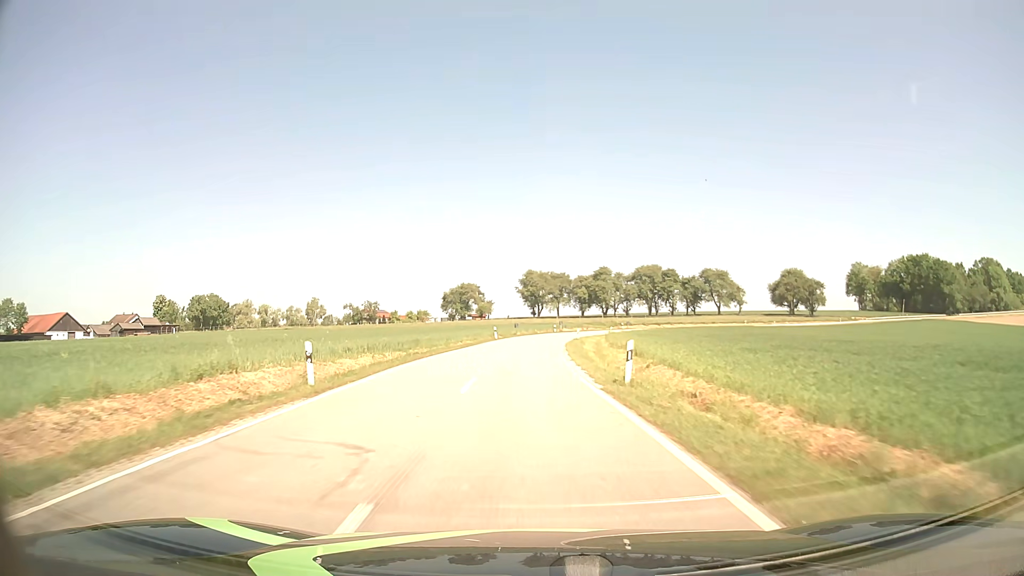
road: tertiary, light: Day
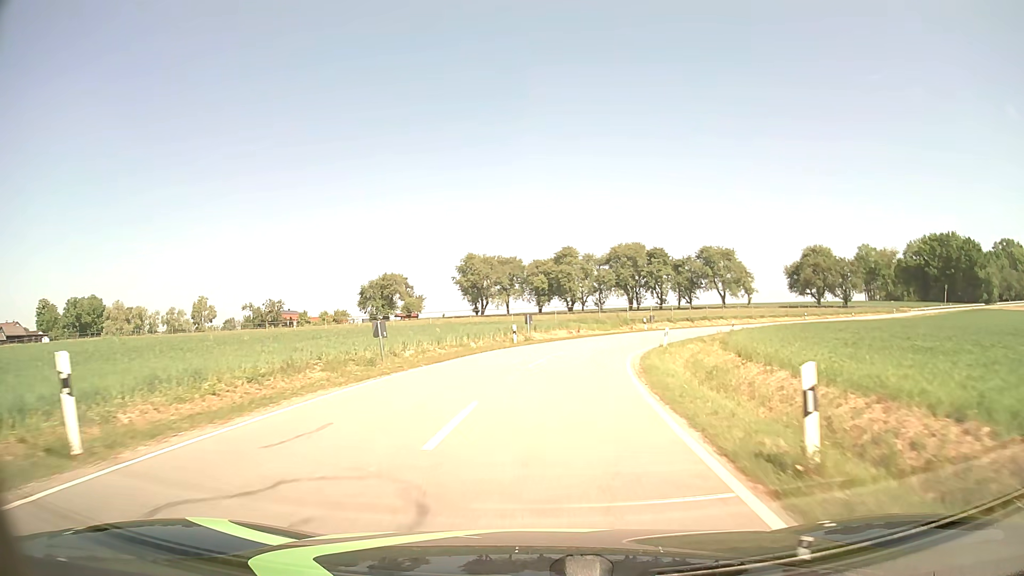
(+0.7, +53.3) m; +4°
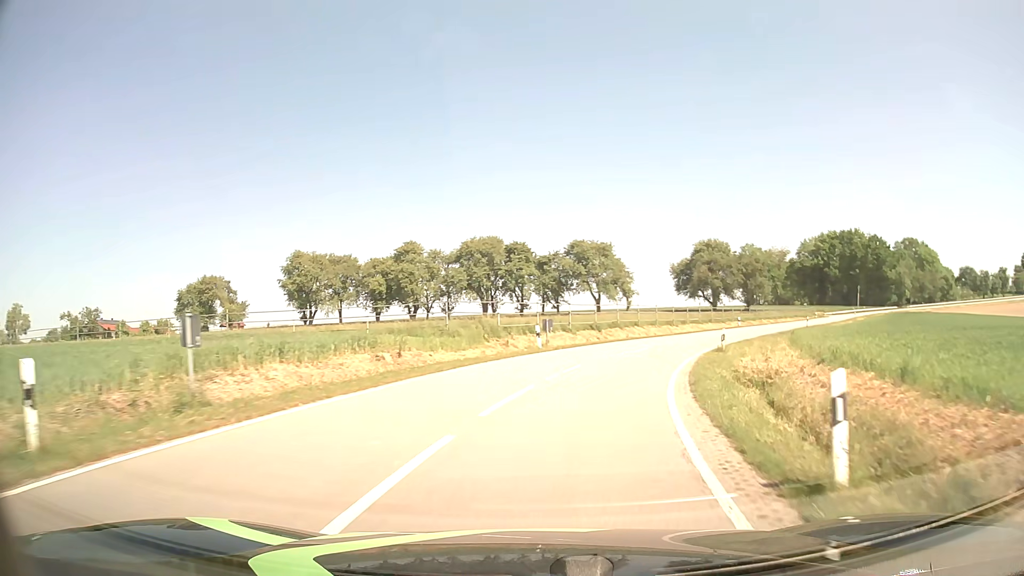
(+2.3, +26.7) m; +13°
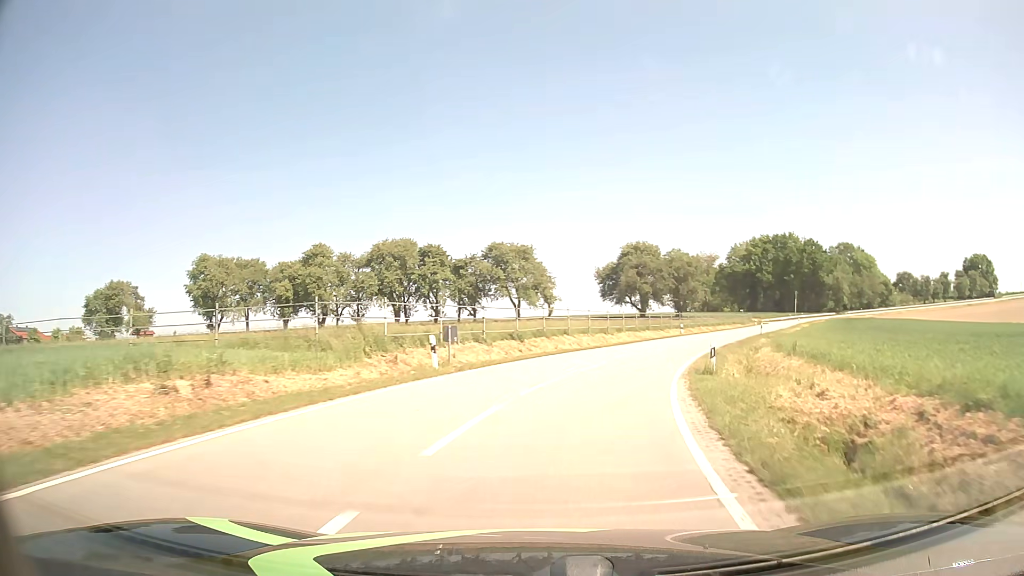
(+0.5, +8.8) m; +7°
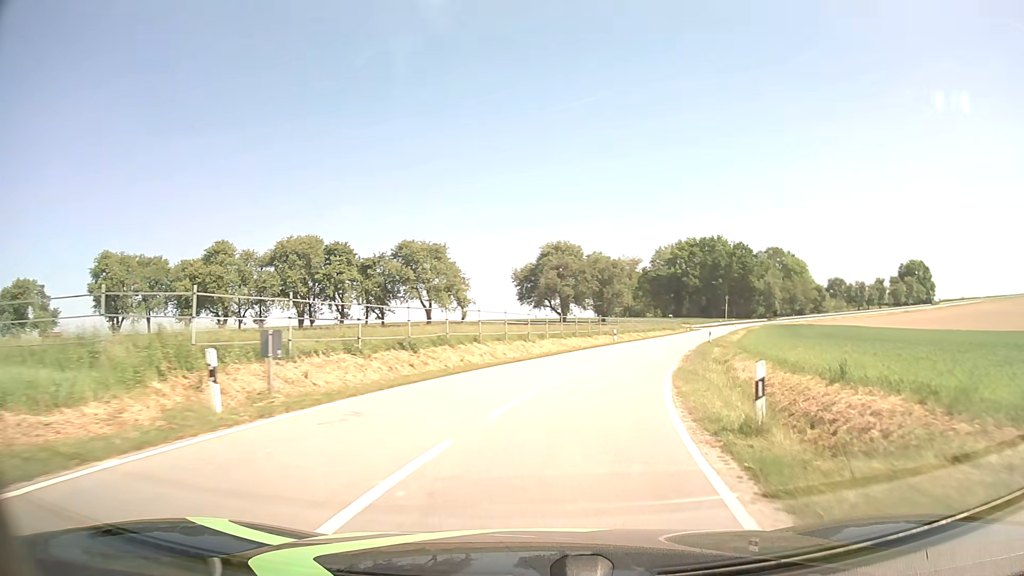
(+0.5, +8.8) m; +7°
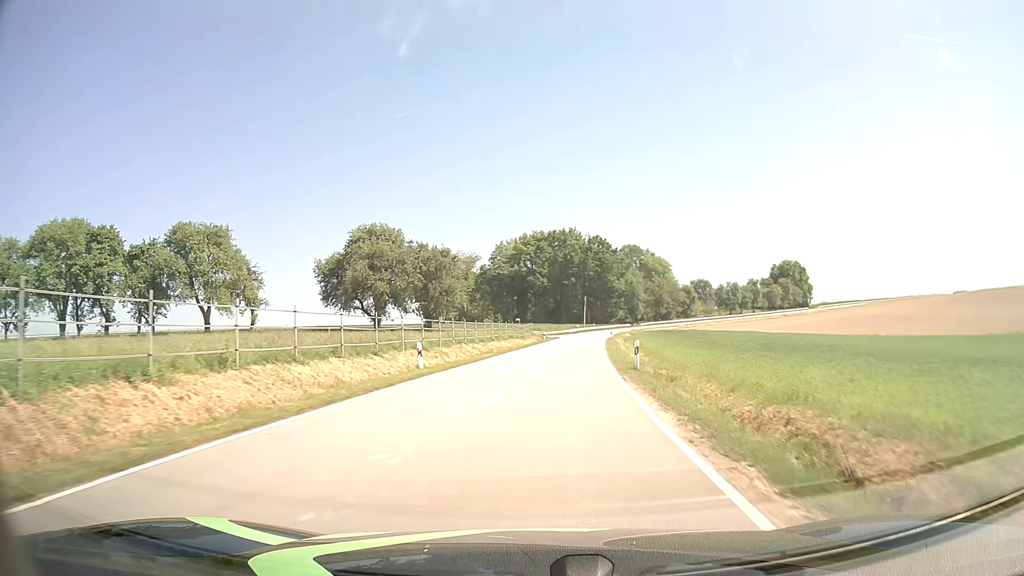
(+4.2, +27.7) m; +14°
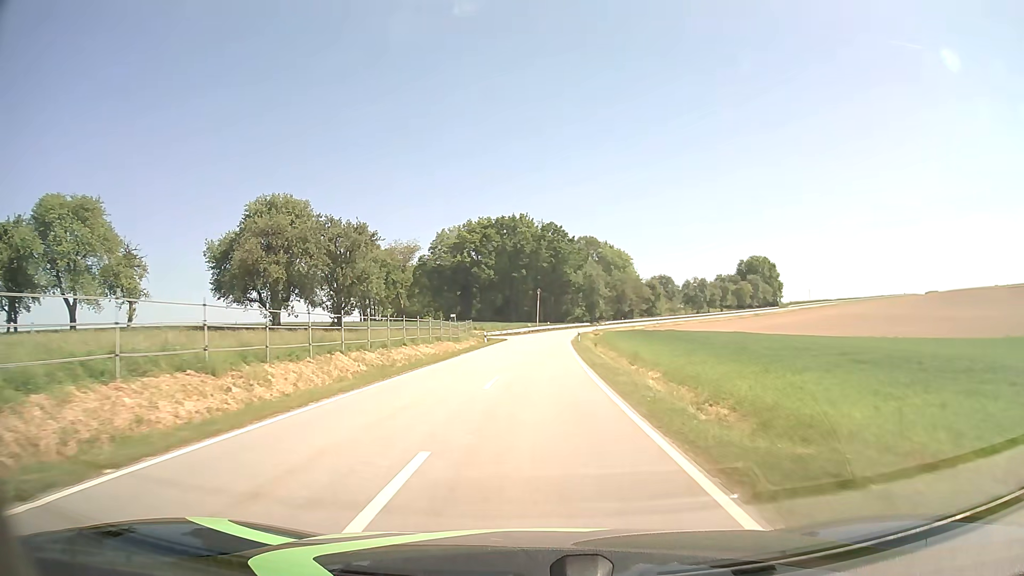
(+0.9, +20.5) m; +4°
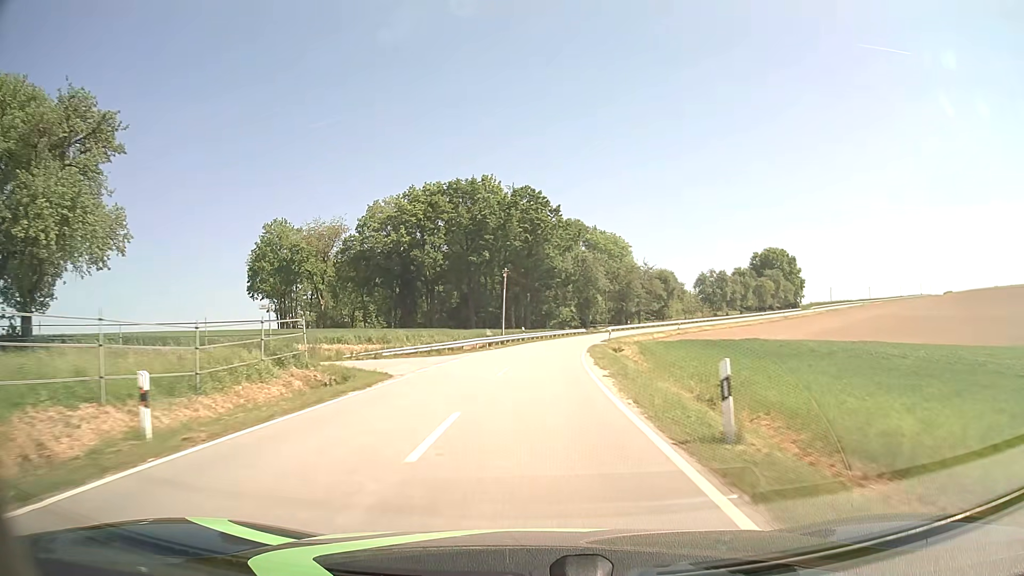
(+0.8, +44.6) m; +2°
(0, +10) (0, +20) (+1, +30) (+2, +40) (+3, +50) (+5, +60) (+7, +69) (+10, +79) (+13, +88) (+17, +97) m
